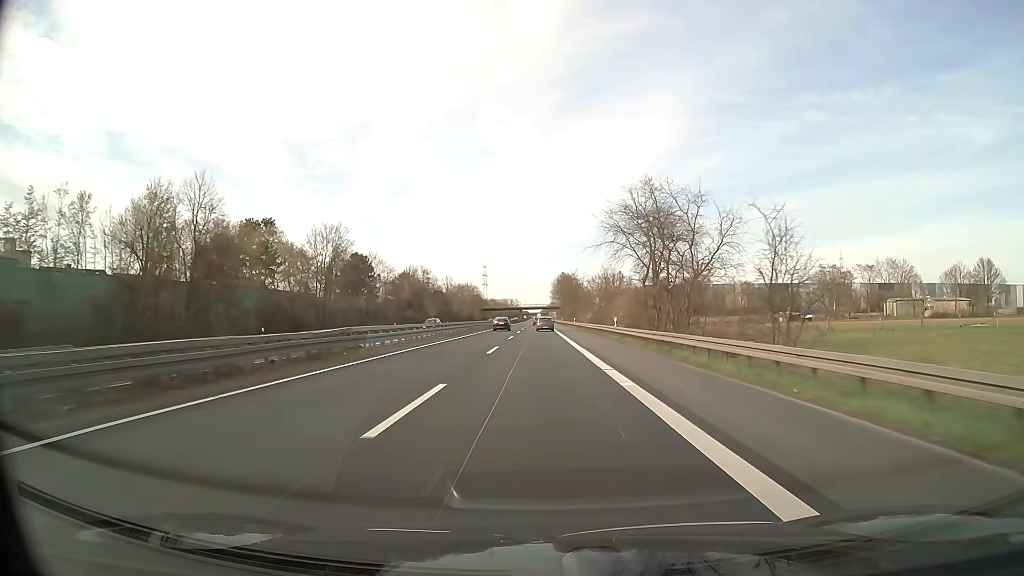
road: trunk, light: Day
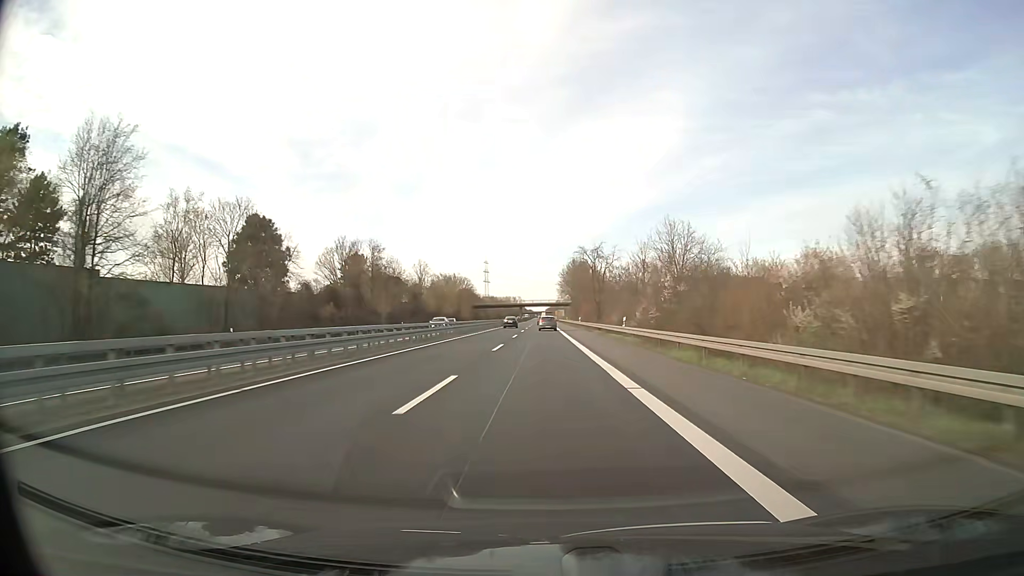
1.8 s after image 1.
(-0.2, +52.2) m; 0°
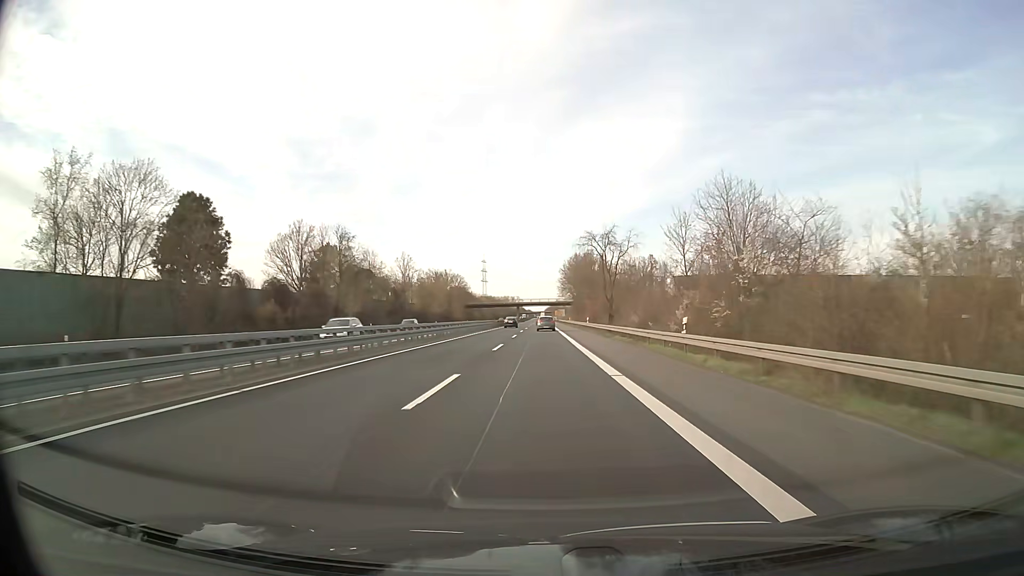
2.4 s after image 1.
(0.0, +17.4) m; 0°
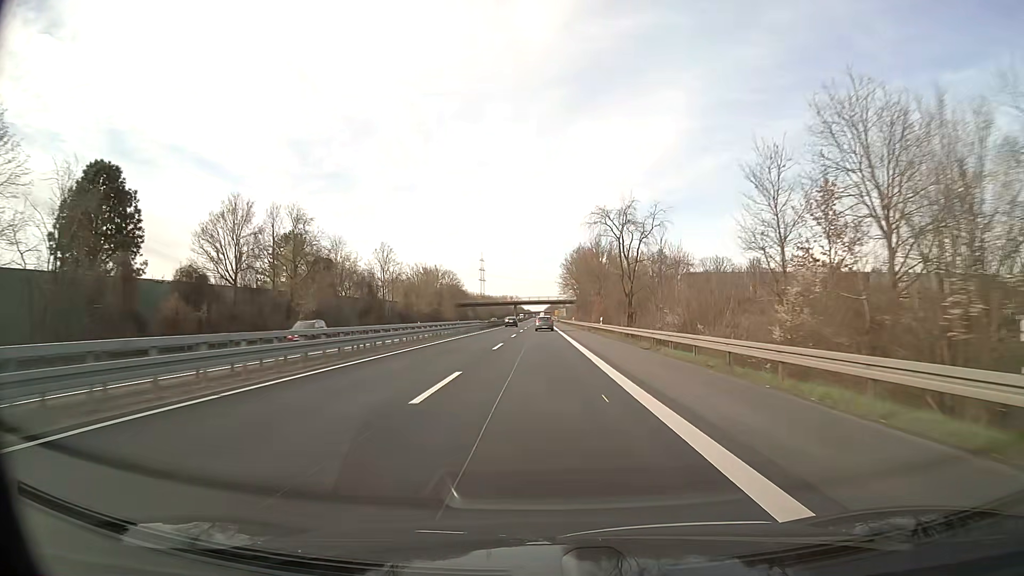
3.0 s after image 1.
(0.0, +17.4) m; 0°
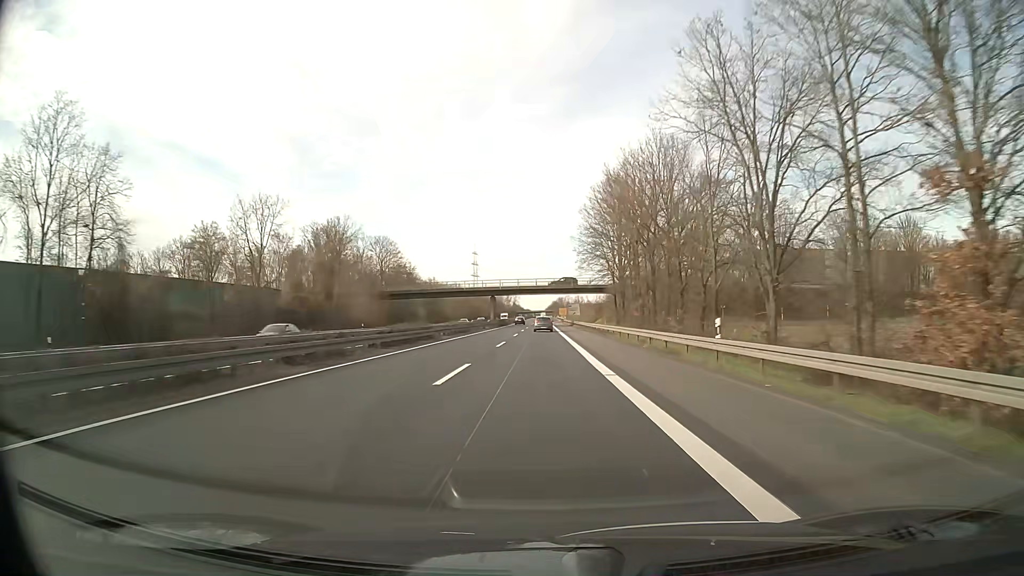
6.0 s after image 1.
(0.0, +87.0) m; 0°
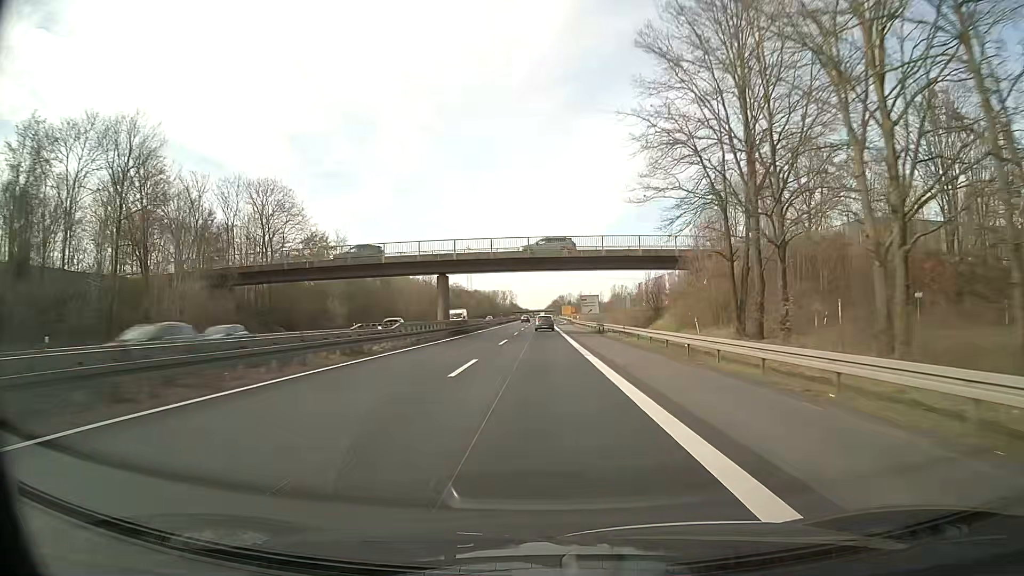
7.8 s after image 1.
(0.0, +52.2) m; 0°
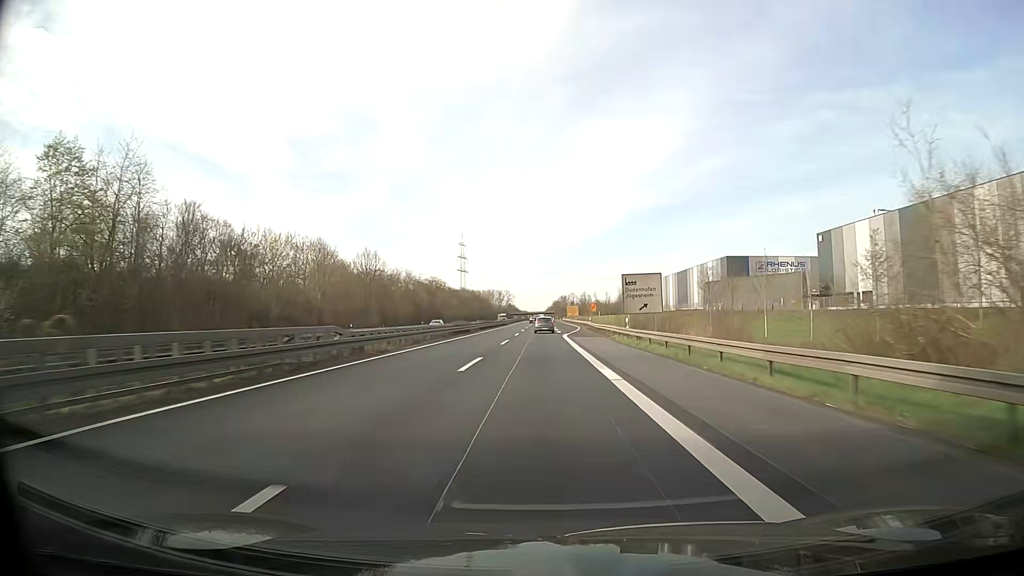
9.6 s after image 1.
(-0.1, +52.2) m; 0°
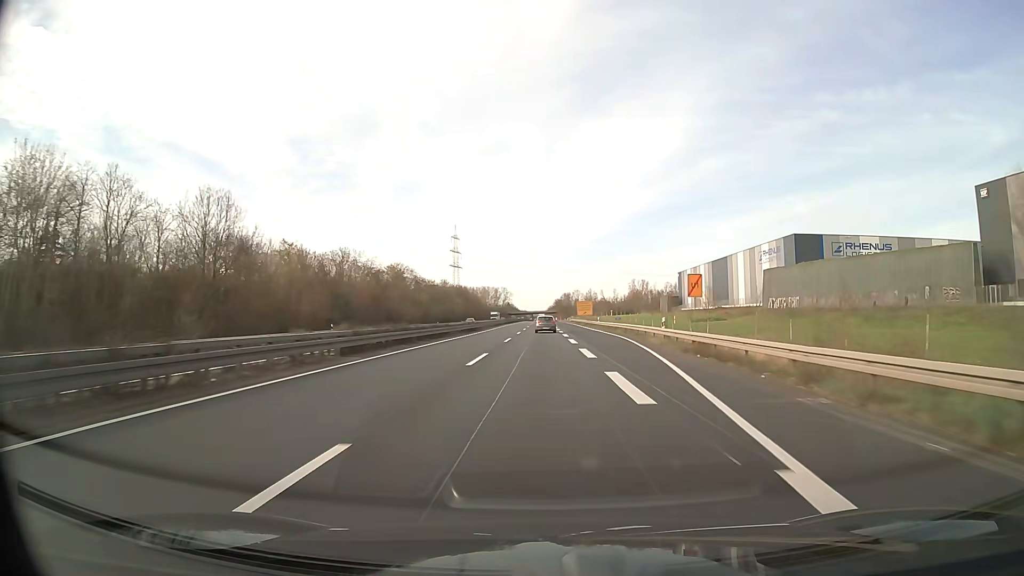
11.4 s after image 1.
(-0.4, +52.2) m; 0°
(0, +10) (0, +20) (0, +30) (0, +40) (0, +50) (0, +60) (0, +70) (0, +80) (0, +90) (0, +100) m
